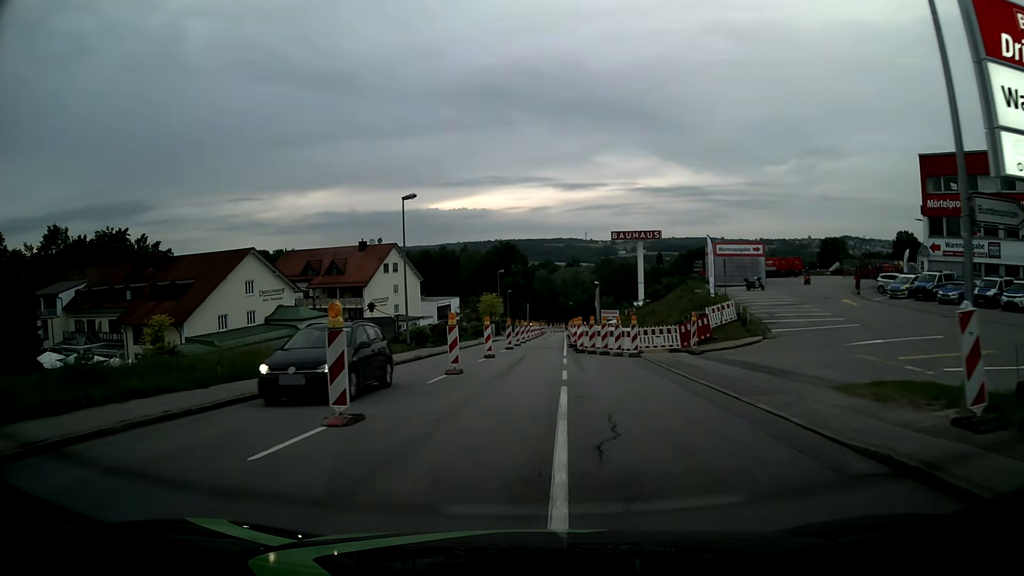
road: tertiary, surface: asphalt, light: Day
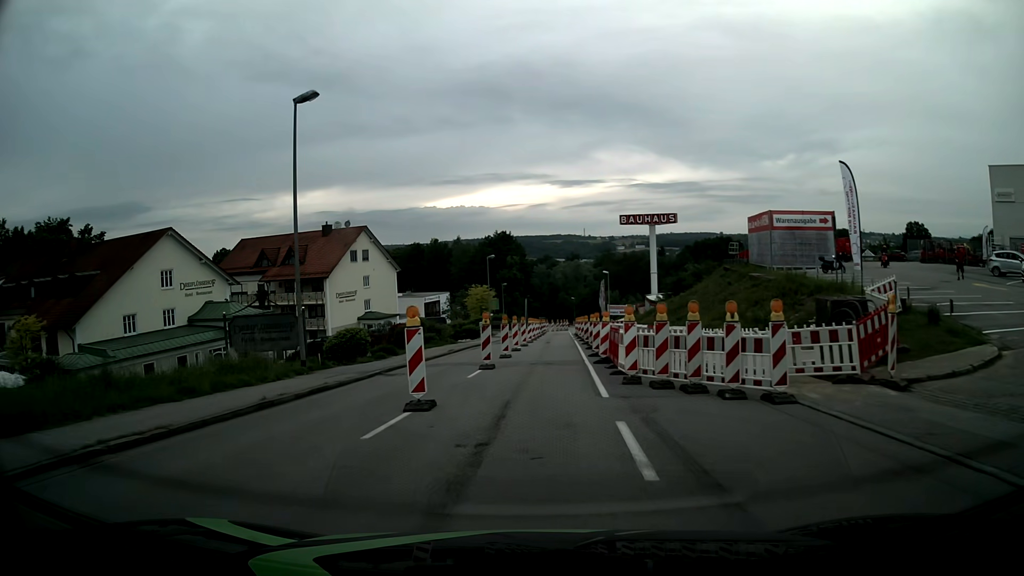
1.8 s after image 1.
(0.0, +16.1) m; 0°
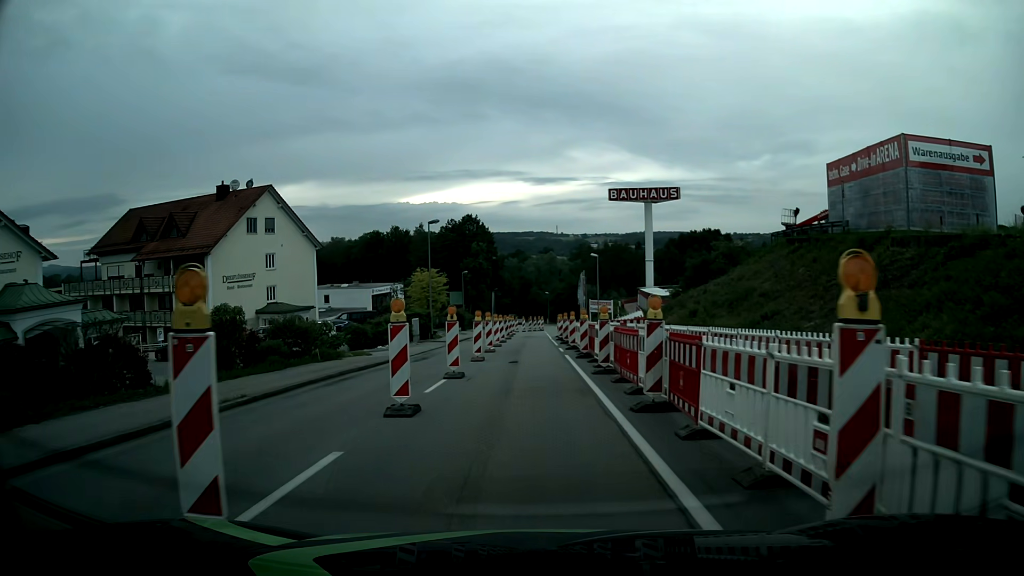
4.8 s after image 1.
(+0.5, +22.1) m; +2°
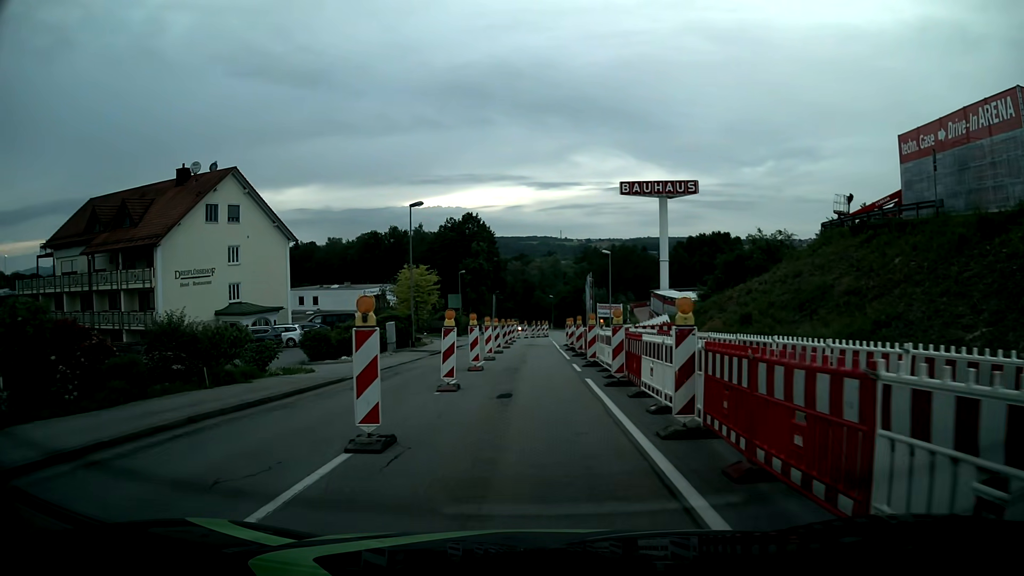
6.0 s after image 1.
(0.0, +8.4) m; 0°
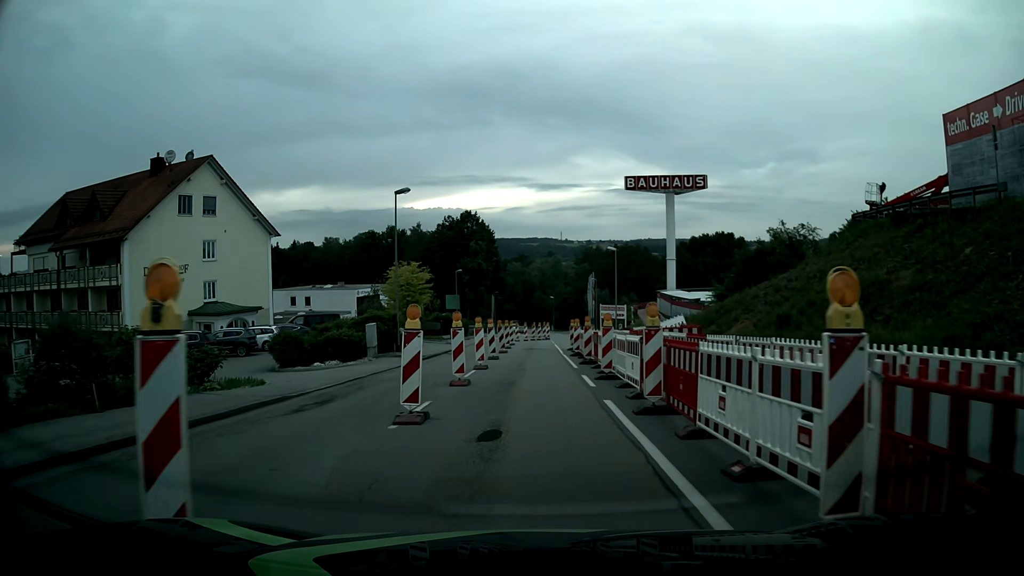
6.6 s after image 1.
(0.0, +4.3) m; -1°
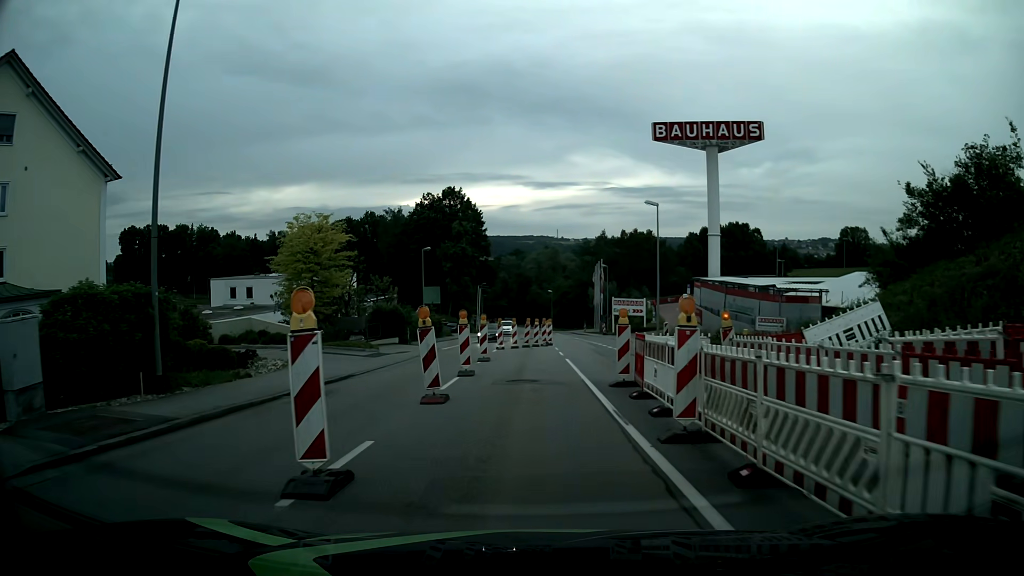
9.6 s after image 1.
(+0.2, +22.1) m; +1°
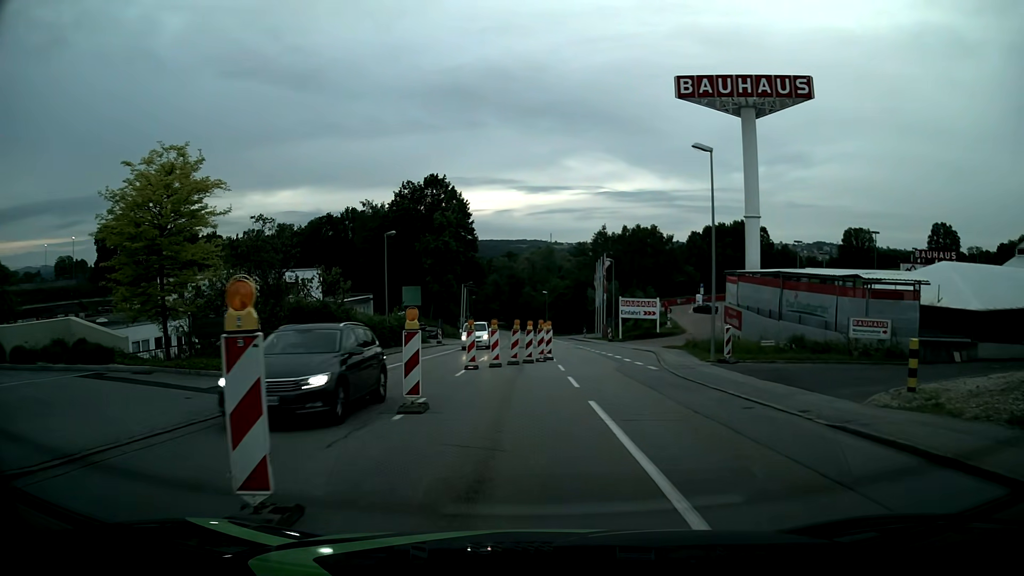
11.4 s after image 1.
(0.0, +13.0) m; 0°
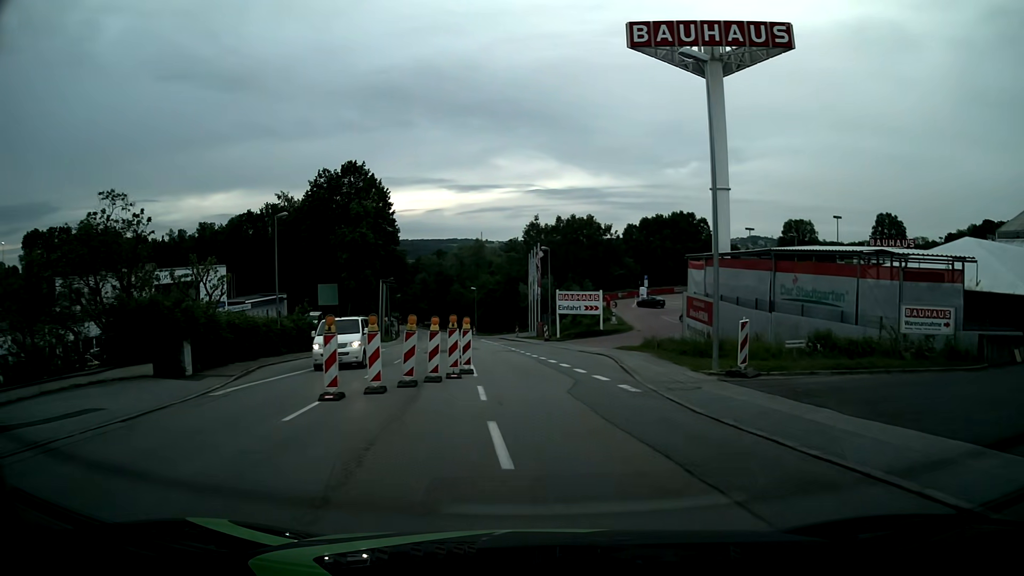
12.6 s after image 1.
(+0.4, +9.0) m; +6°
(0, +10) (0, +20) (0, +30) (-1, +40) (-3, +50) (-4, +60) (-5, +70) (-7, +80) (-8, +89) (-10, +99) m
